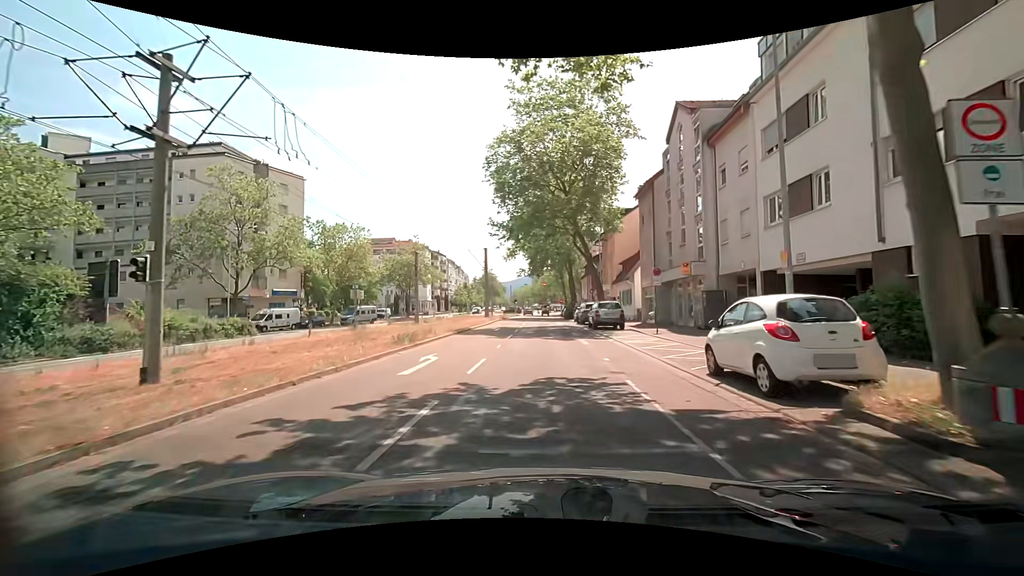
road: tertiary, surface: asphalt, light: Day
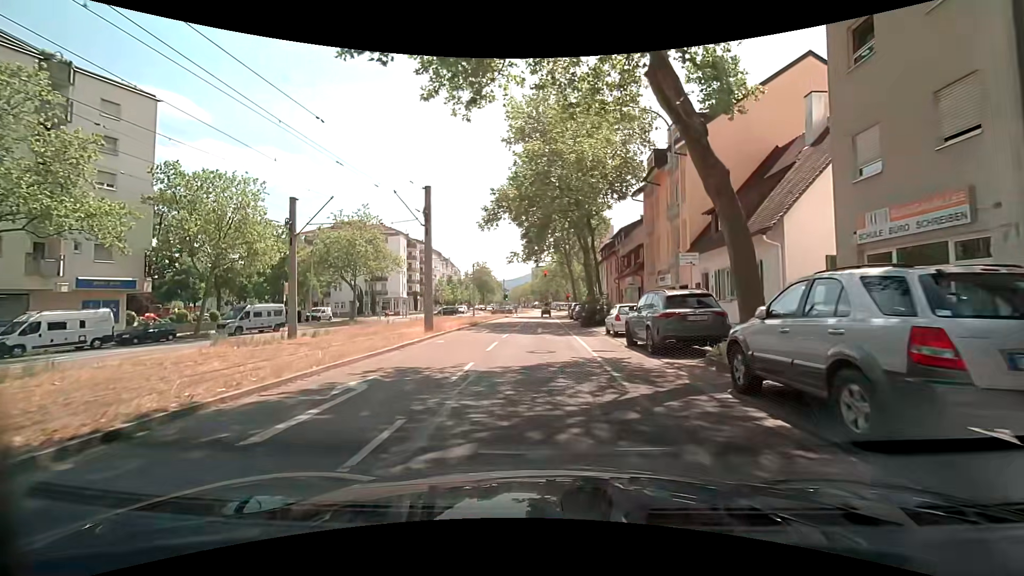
(-0.2, +25.2) m; -1°
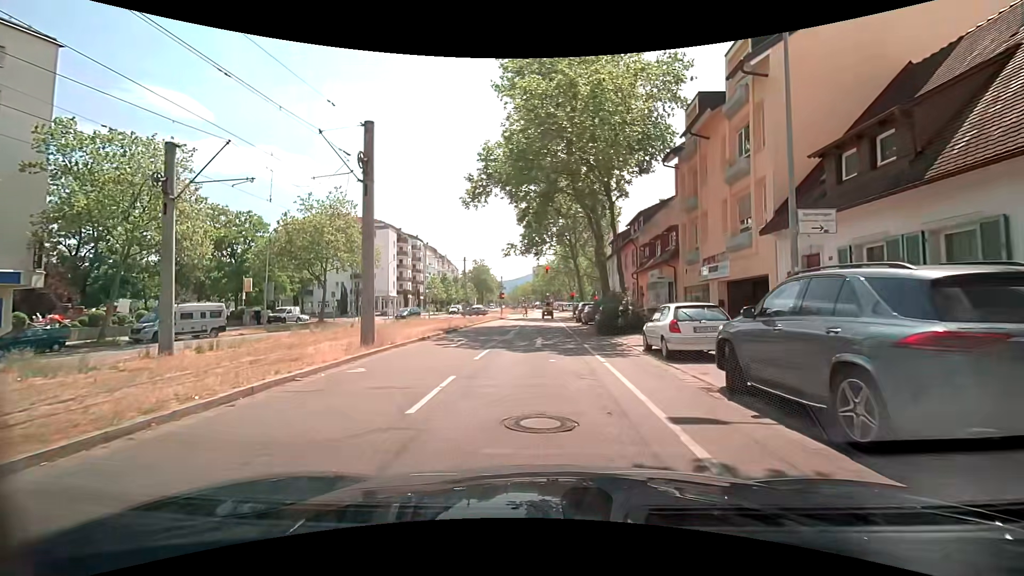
(0.0, +8.7) m; +1°
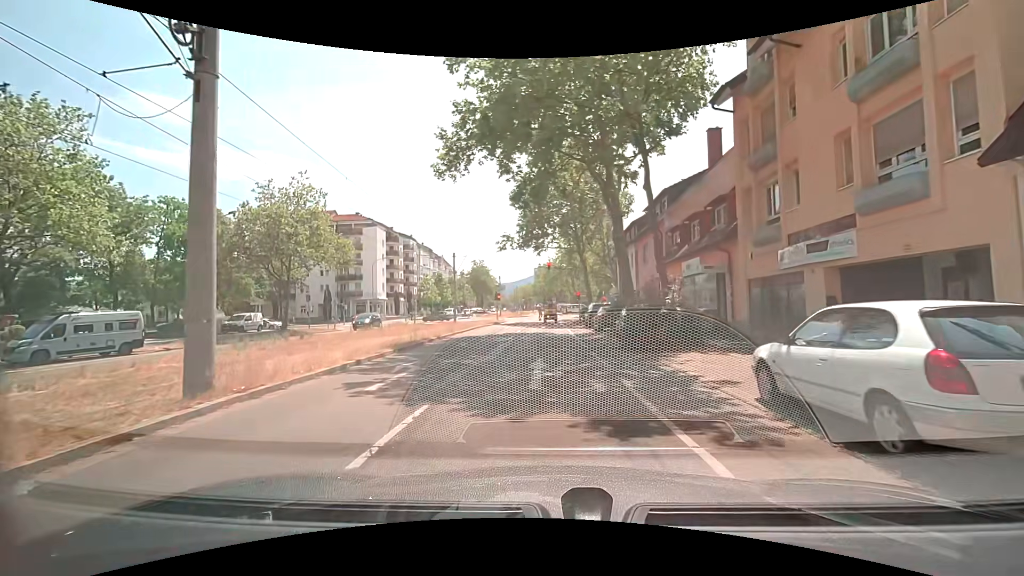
(0.0, +7.9) m; +1°
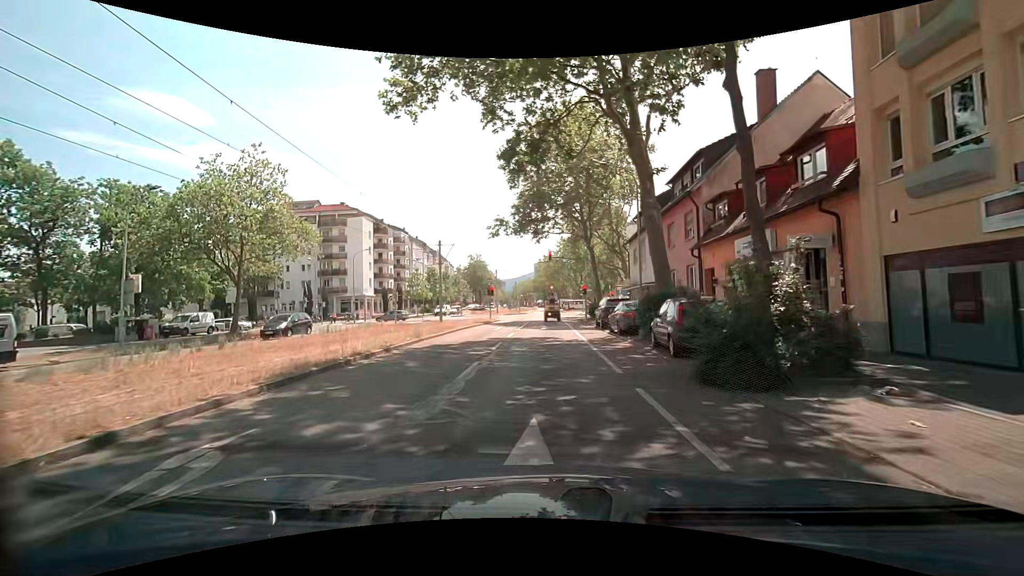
(-0.1, +7.2) m; -2°
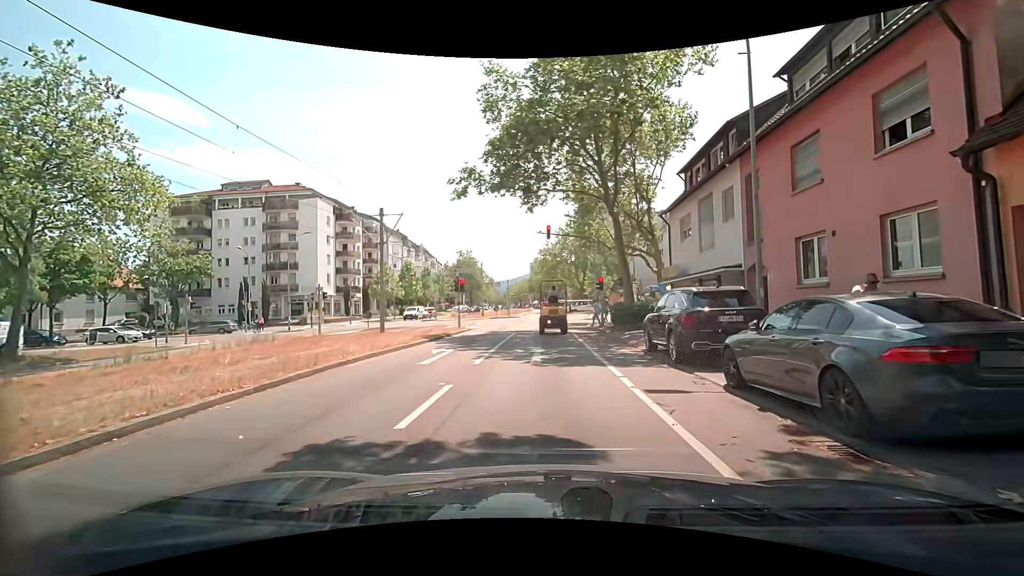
(-0.2, +15.3) m; 0°
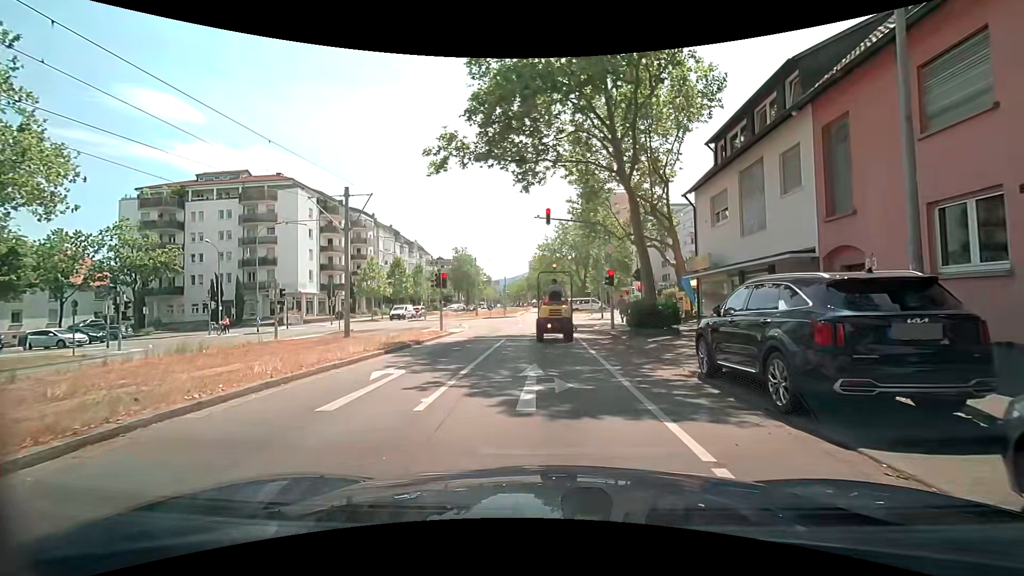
(0.0, +5.0) m; +1°
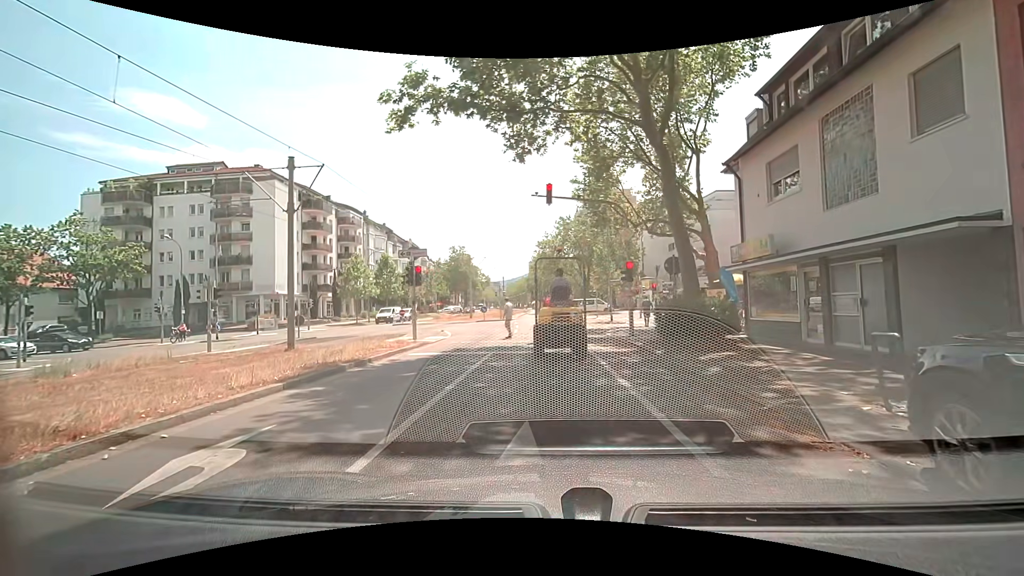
(-0.1, +5.3) m; 0°
